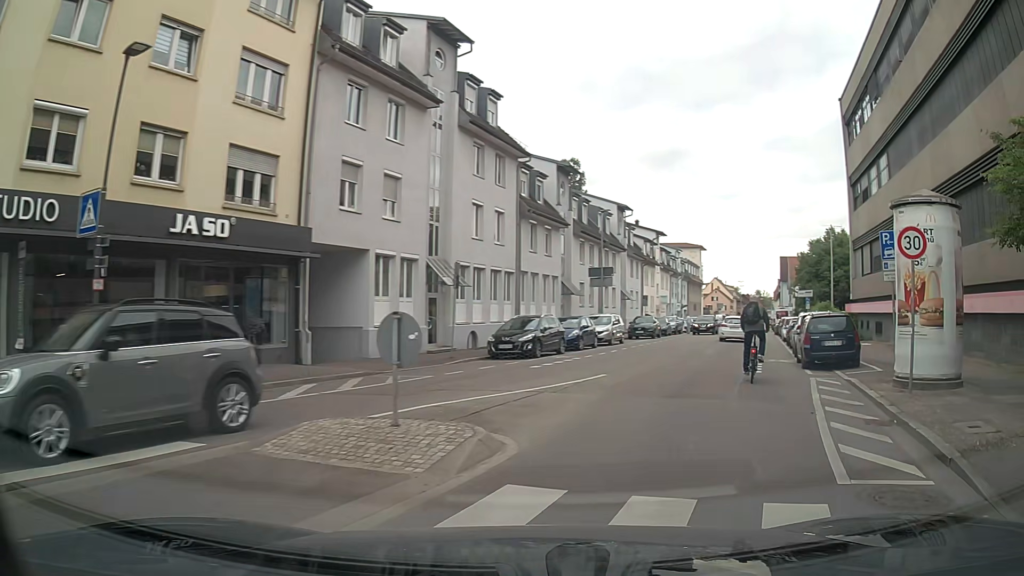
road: tertiary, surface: asphalt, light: Day
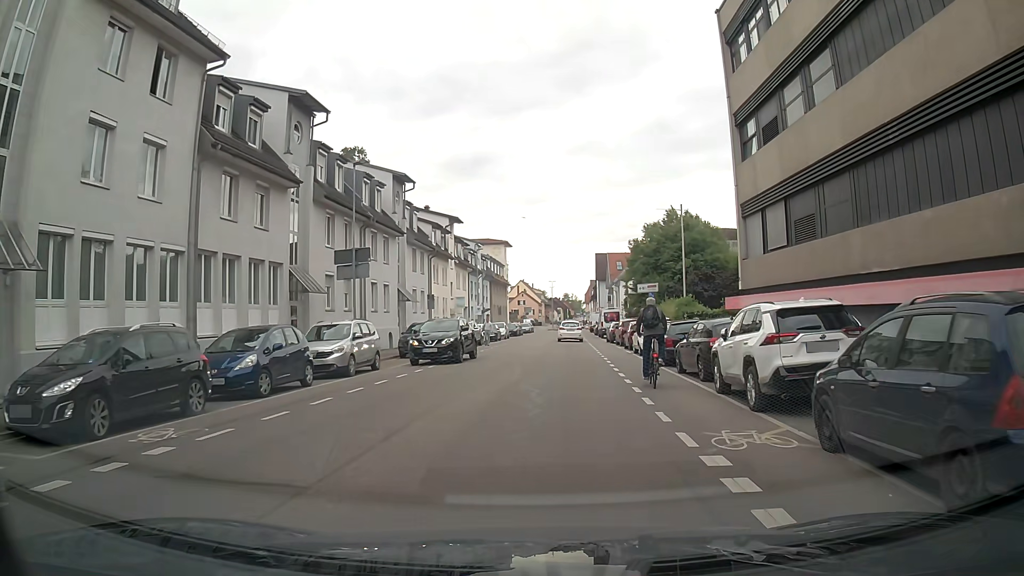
(+3.2, +15.3) m; +16°
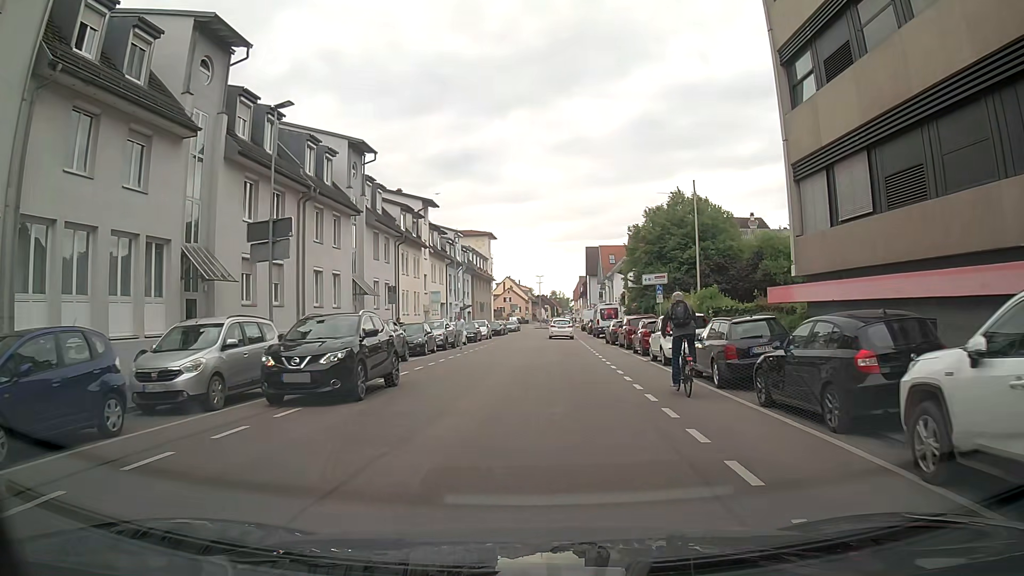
(0.0, +8.0) m; -1°
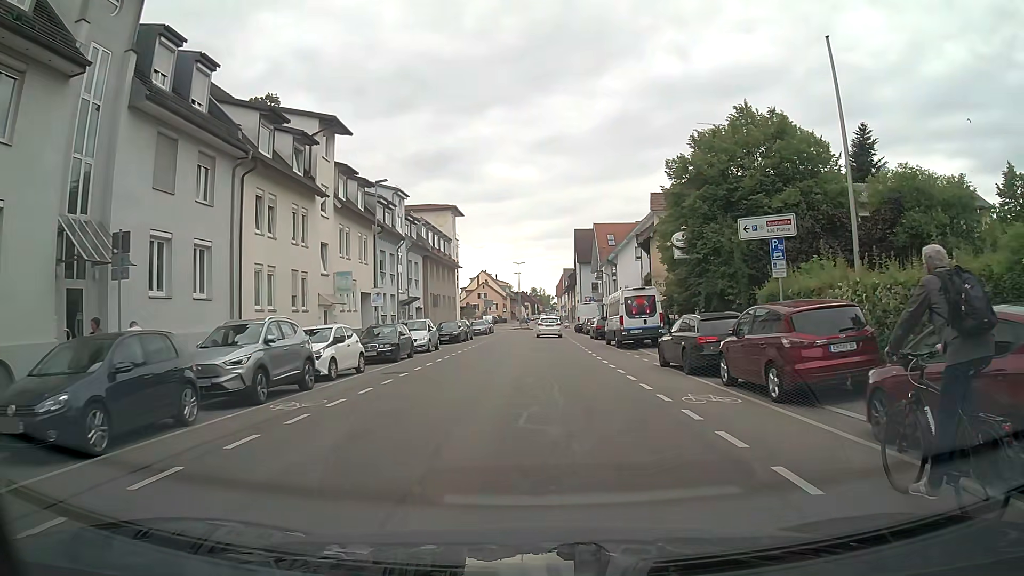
(+0.6, +22.7) m; +3°
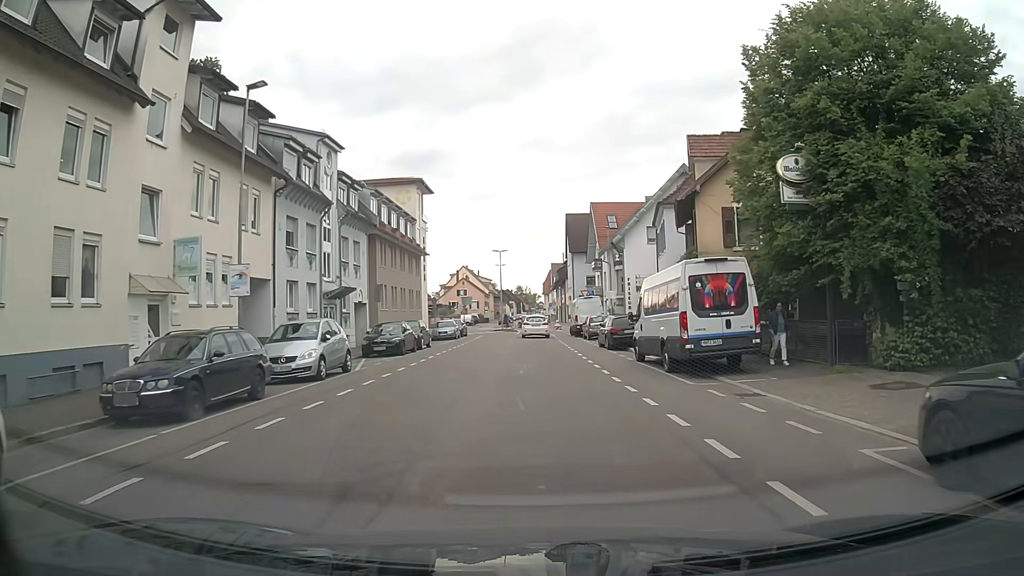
(+0.2, +14.6) m; +2°
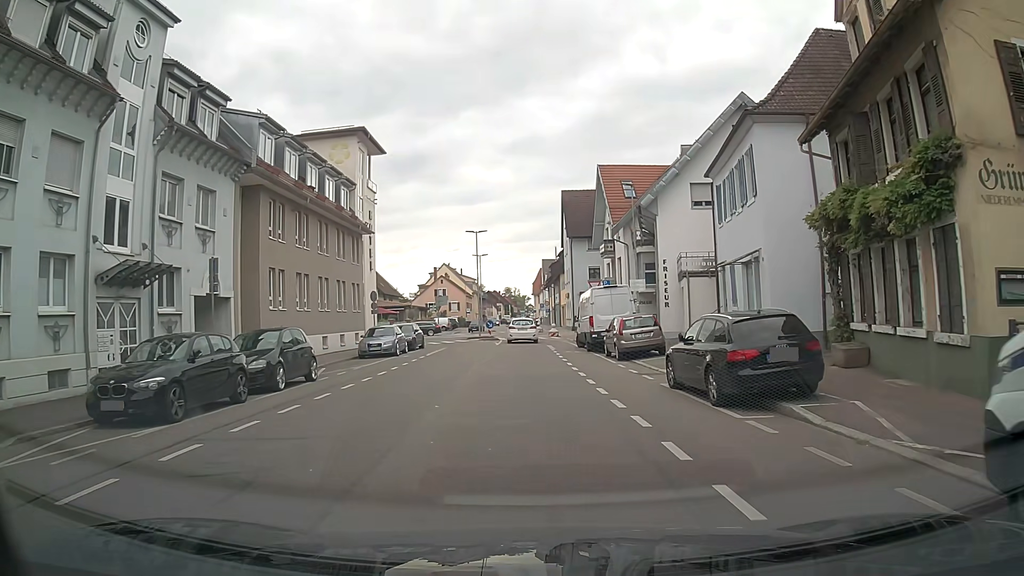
(-0.1, +17.9) m; +1°
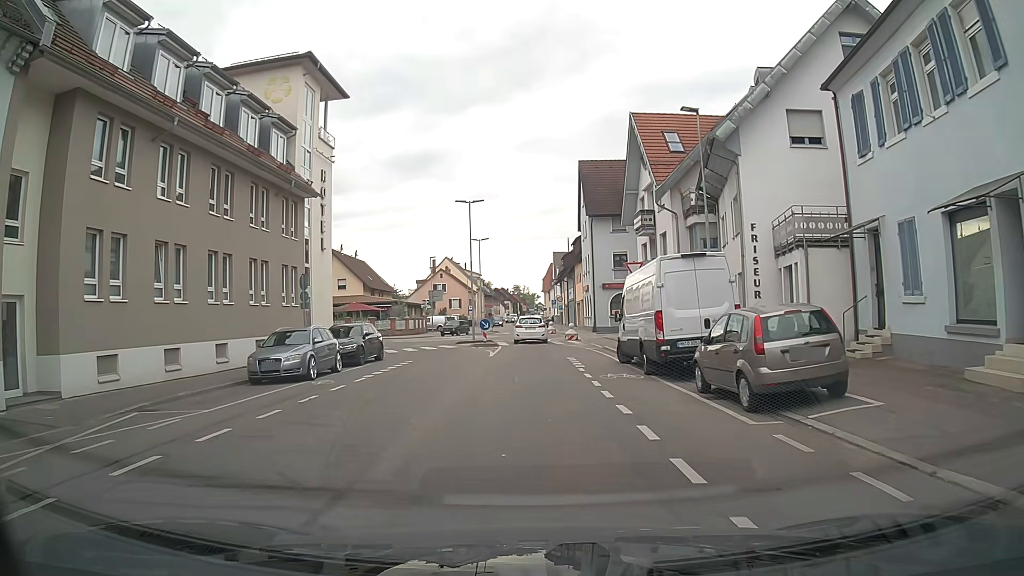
(-0.2, +13.0) m; -1°
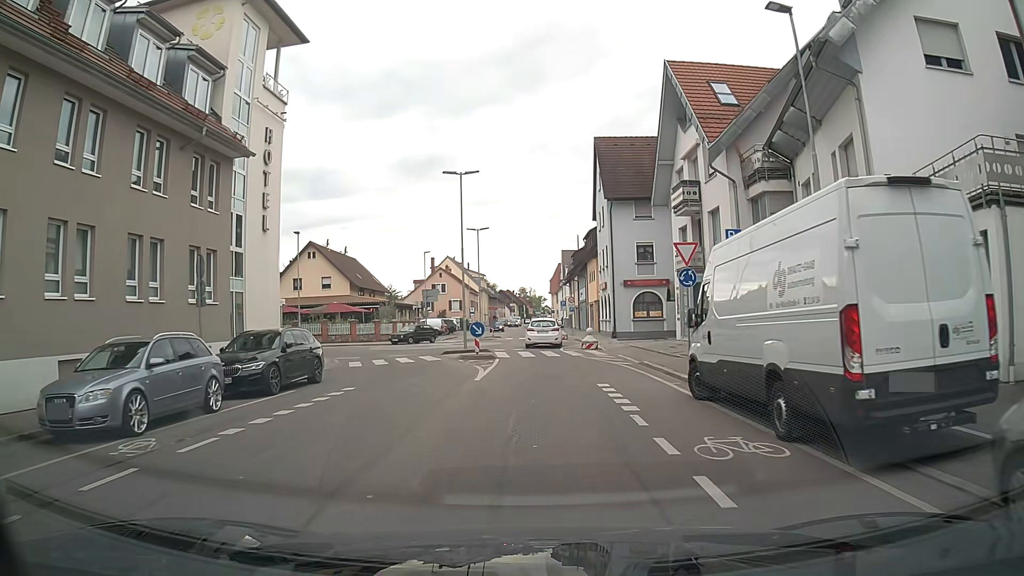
(-0.1, +8.6) m; -1°
